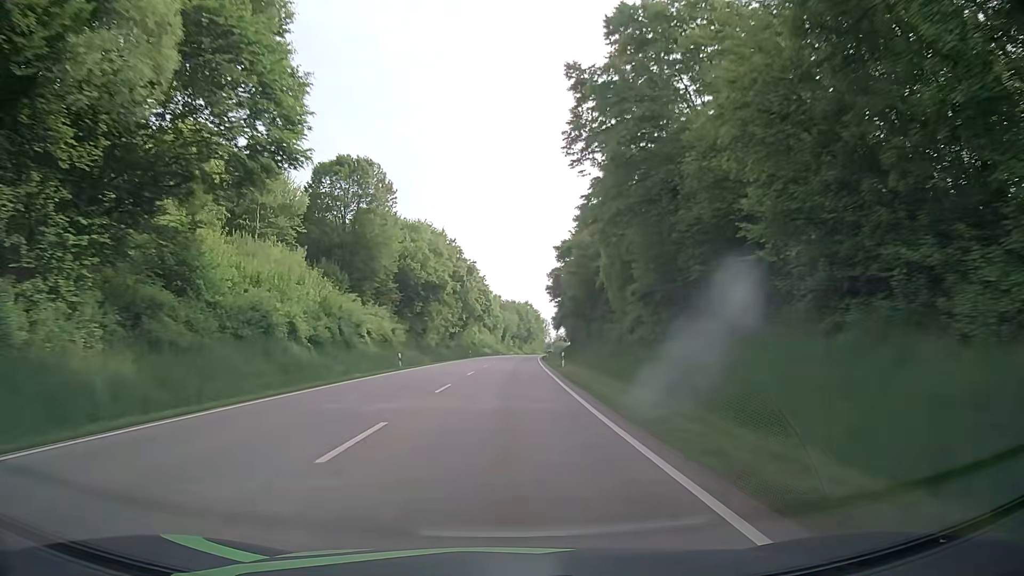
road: primary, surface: asphalt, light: Day
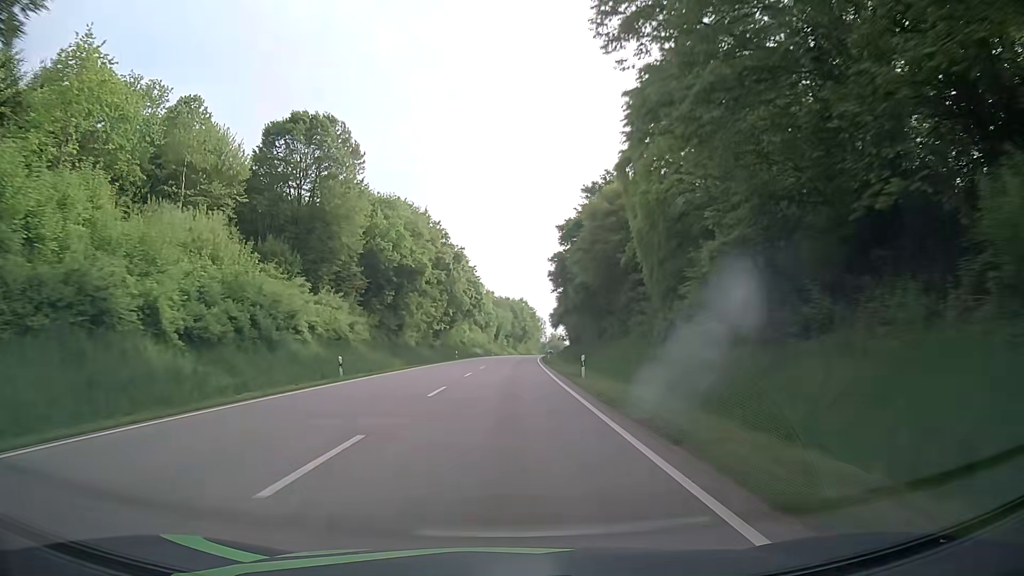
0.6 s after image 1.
(+0.2, +13.8) m; +1°
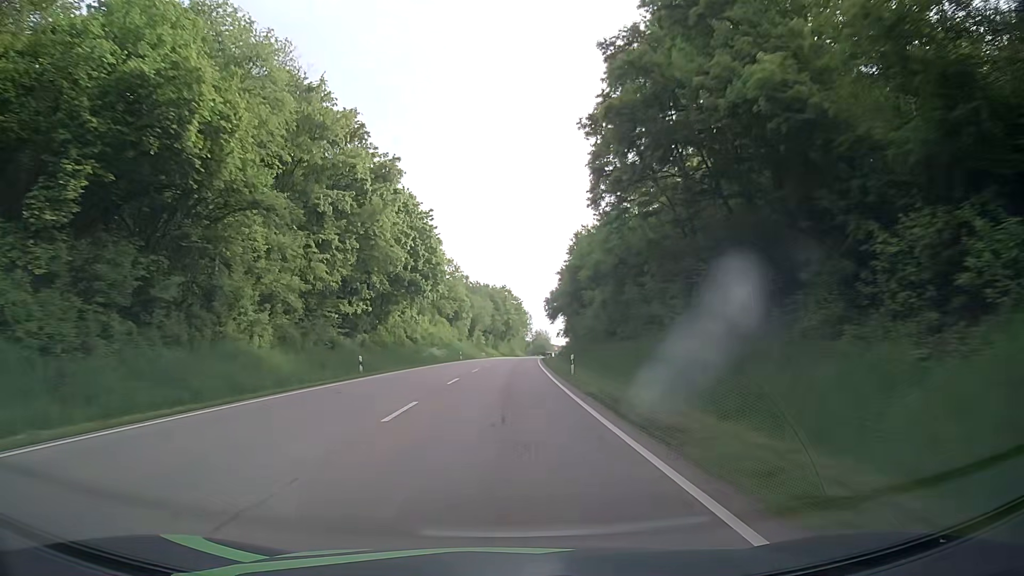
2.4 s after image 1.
(+0.4, +41.9) m; +1°
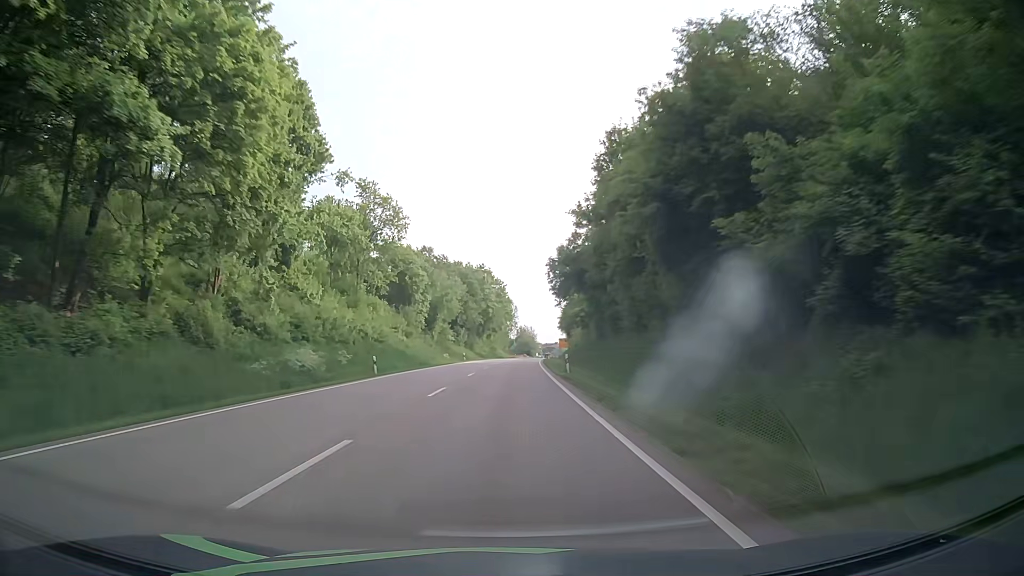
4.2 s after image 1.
(+0.8, +42.6) m; +2°
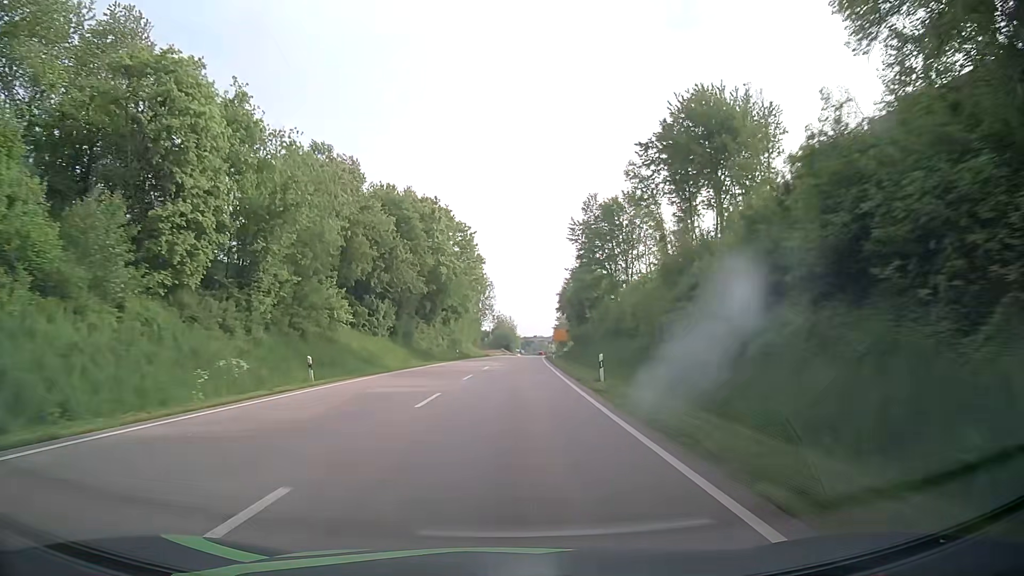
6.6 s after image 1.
(+0.8, +57.0) m; +2°
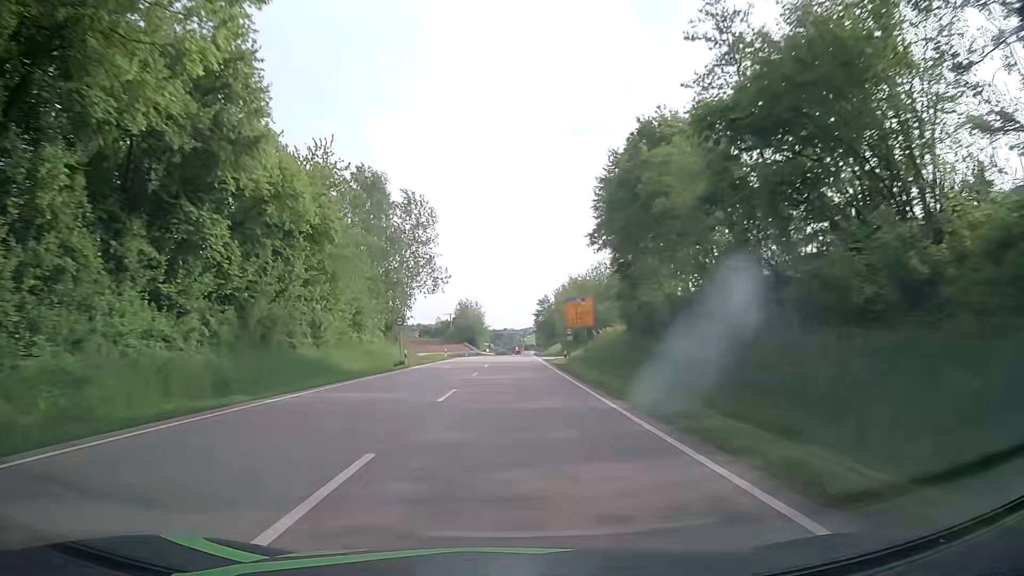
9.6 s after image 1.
(+1.2, +69.8) m; +2°
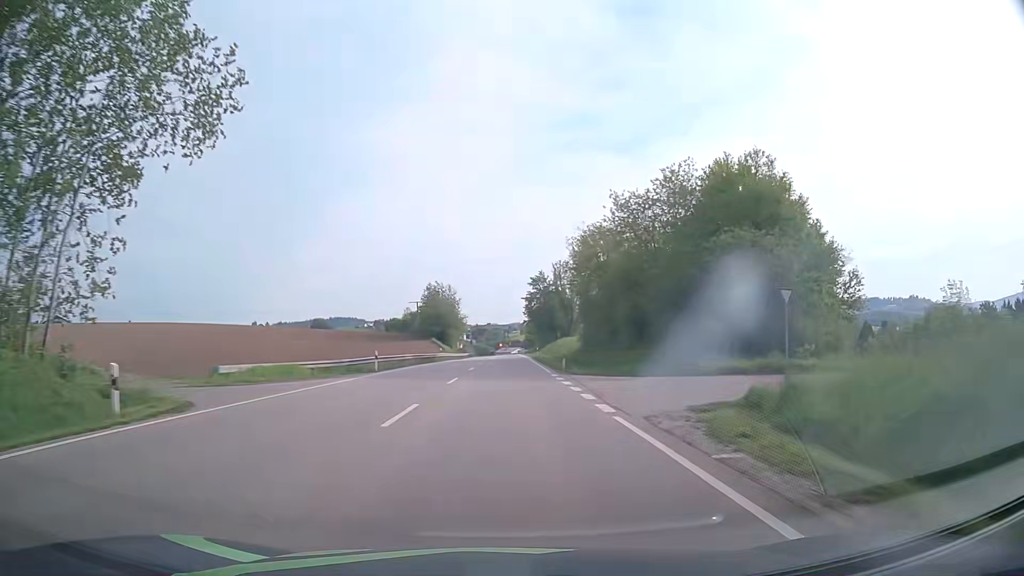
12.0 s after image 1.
(+0.6, +53.7) m; +1°
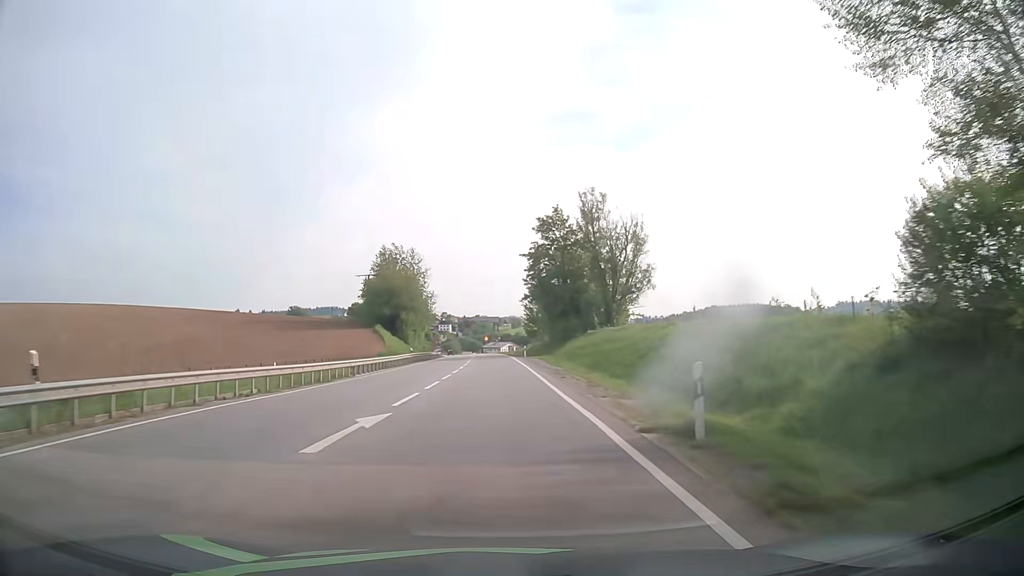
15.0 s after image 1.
(+0.2, +61.7) m; 0°
(0, +10) (0, +20) (0, +30) (0, +40) (0, +50) (-1, +60) (-1, +70) (-1, +80) (-2, +90) (-3, +100) m
